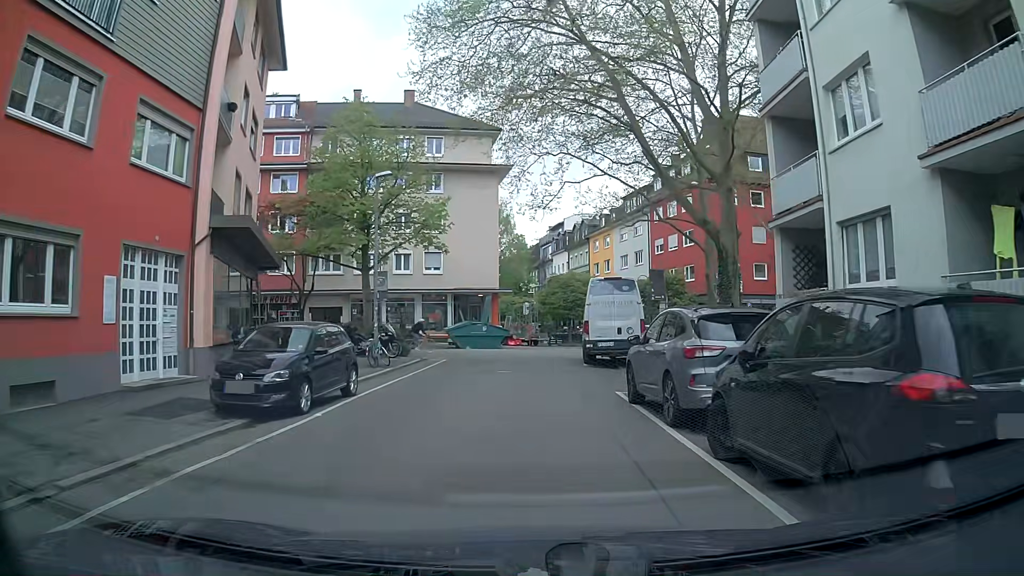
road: residential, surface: asphalt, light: Day
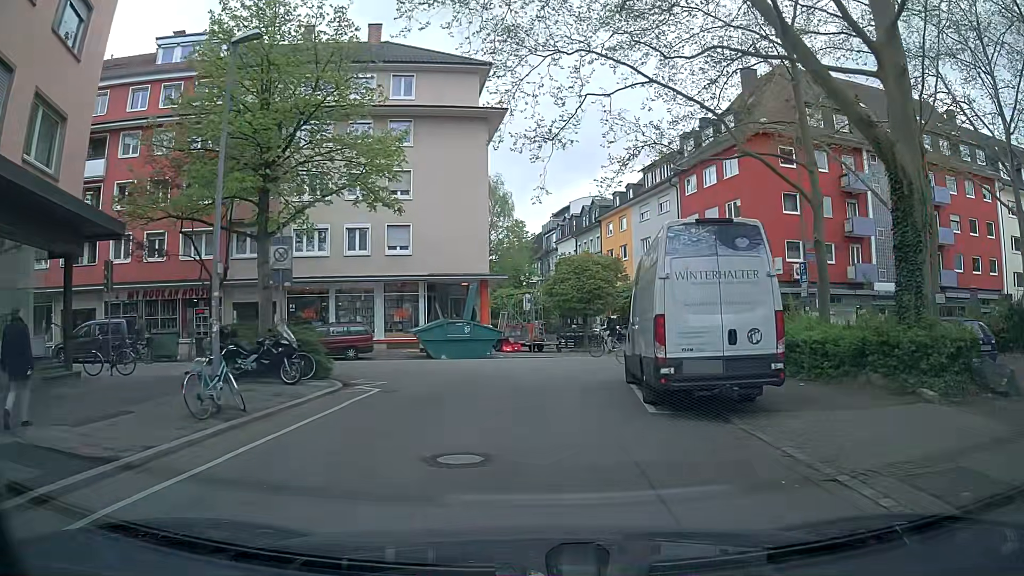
(+0.1, +11.9) m; +1°
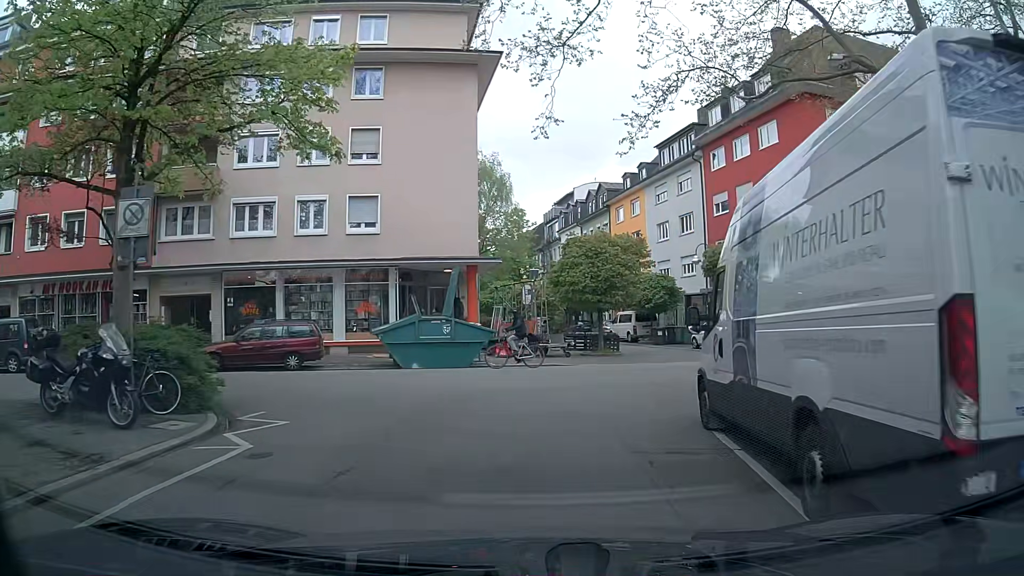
(-0.1, +6.9) m; -2°
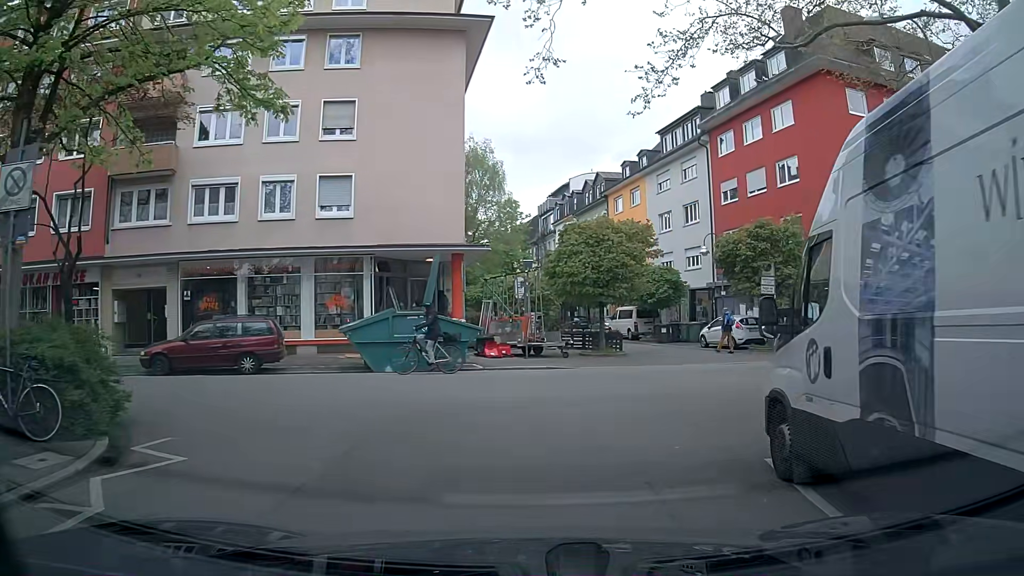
(0.0, +2.9) m; -2°
